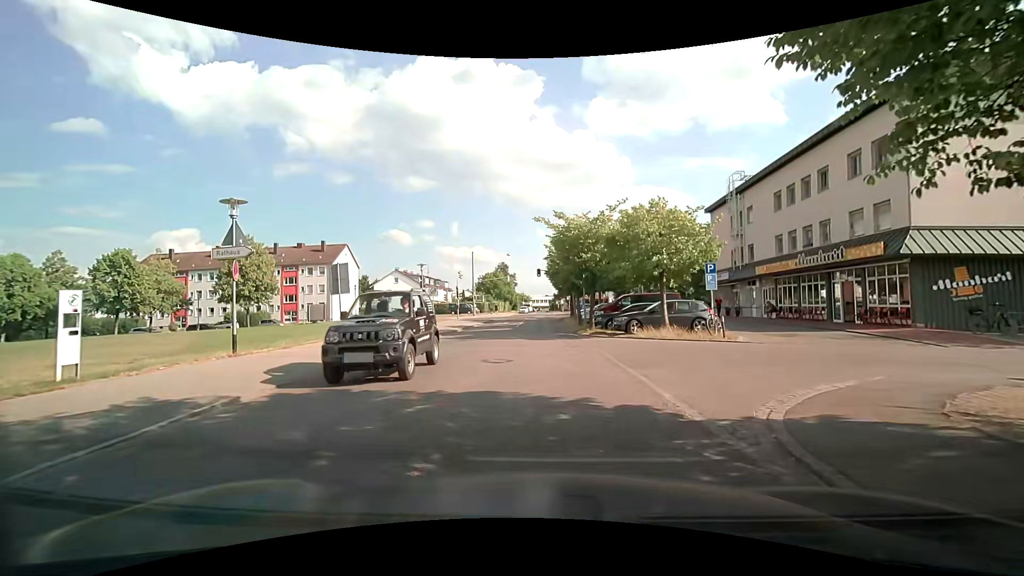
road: residential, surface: asphalt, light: Day
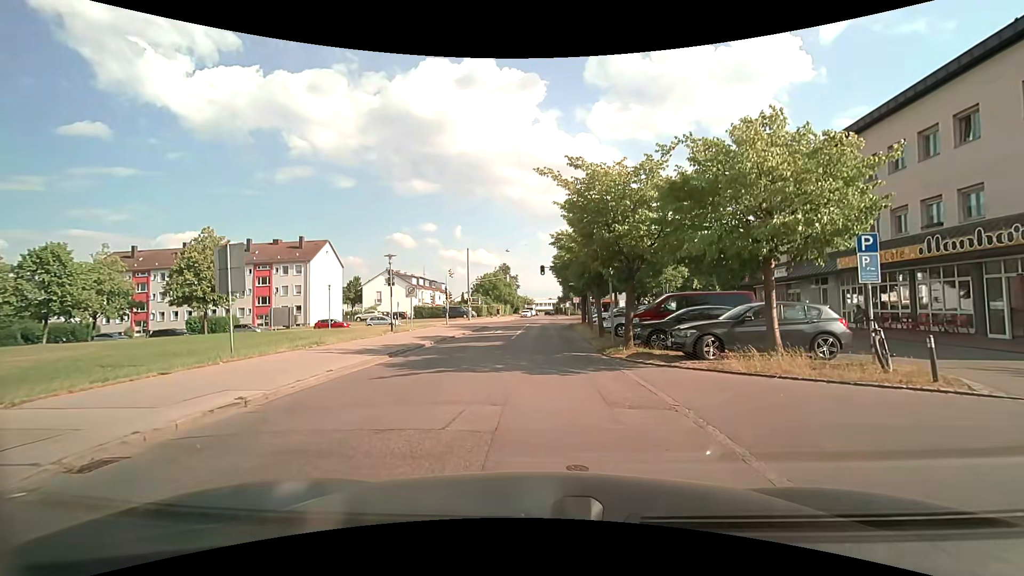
(0.0, +9.1) m; 0°
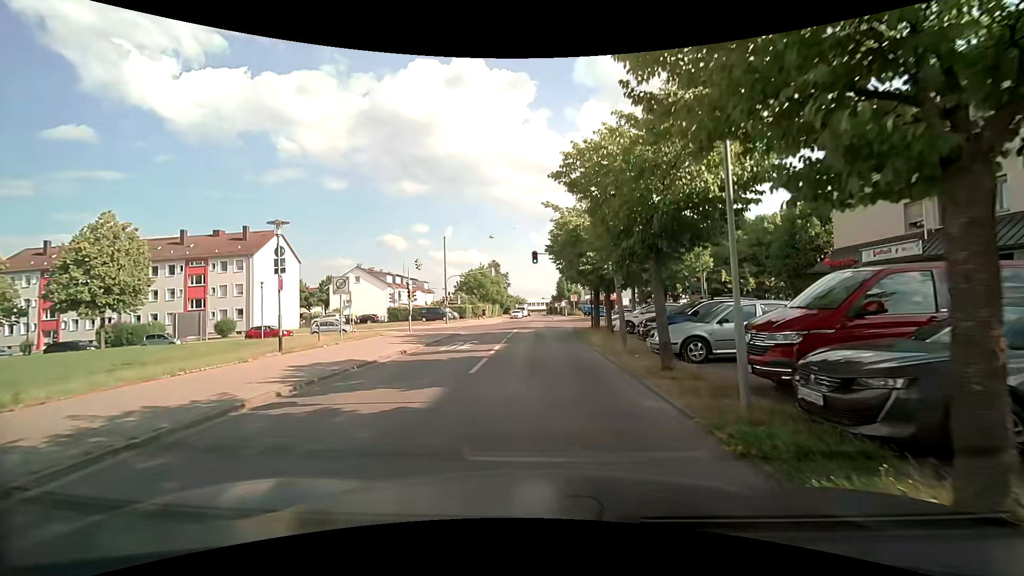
(0.0, +12.2) m; +1°
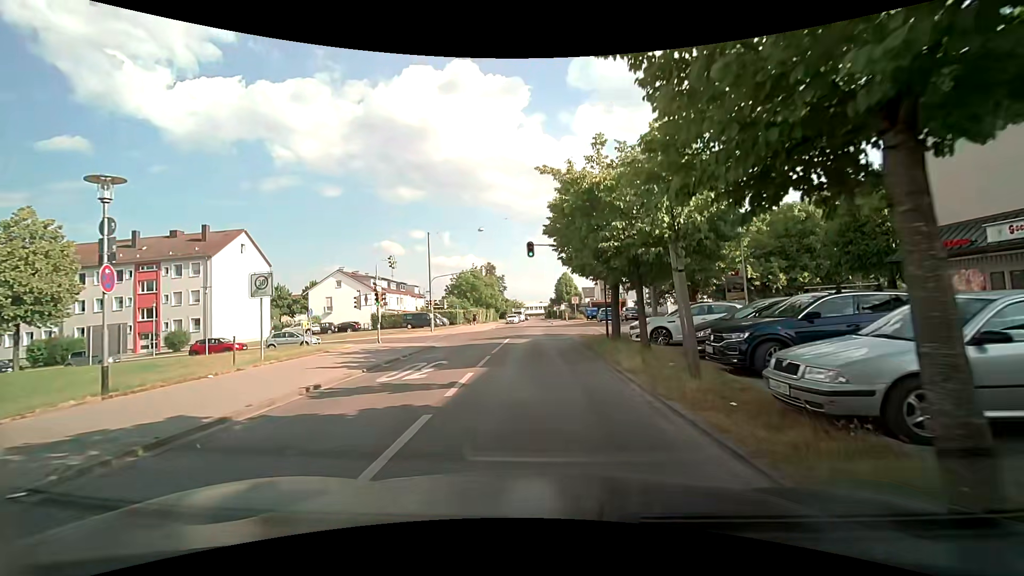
(-0.1, +7.0) m; -1°
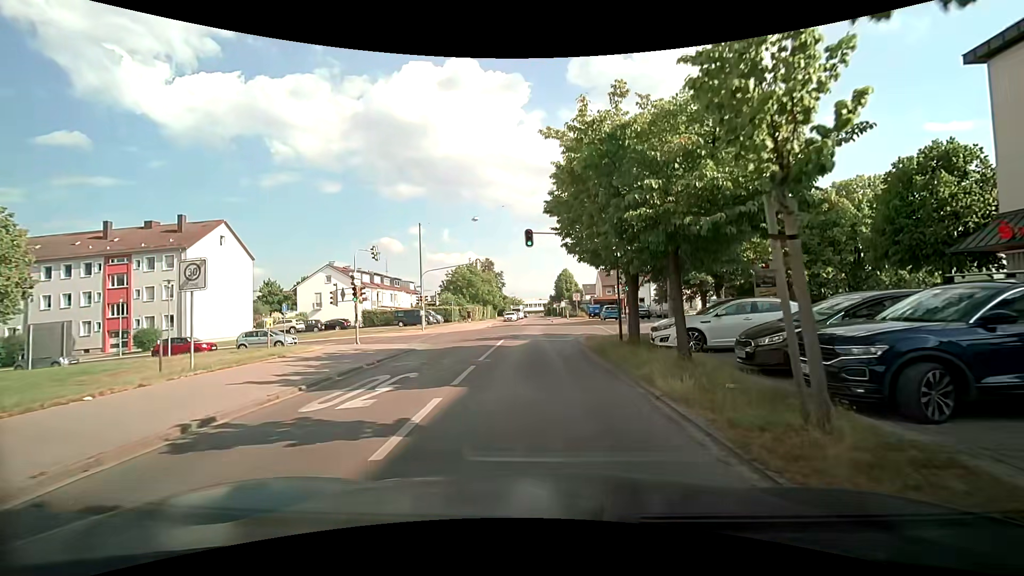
(0.0, +3.6) m; -1°
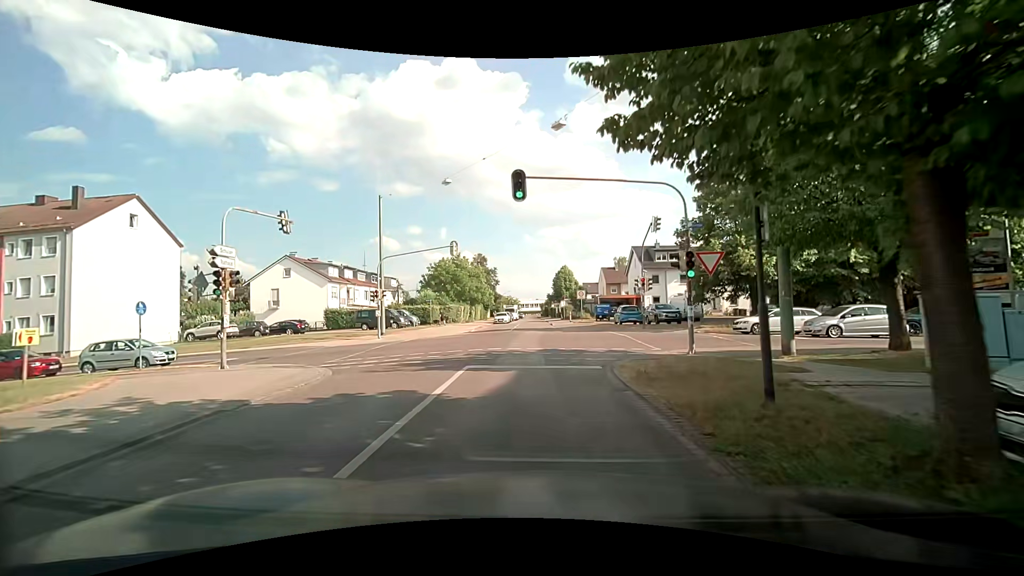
(+0.2, +11.5) m; +1°
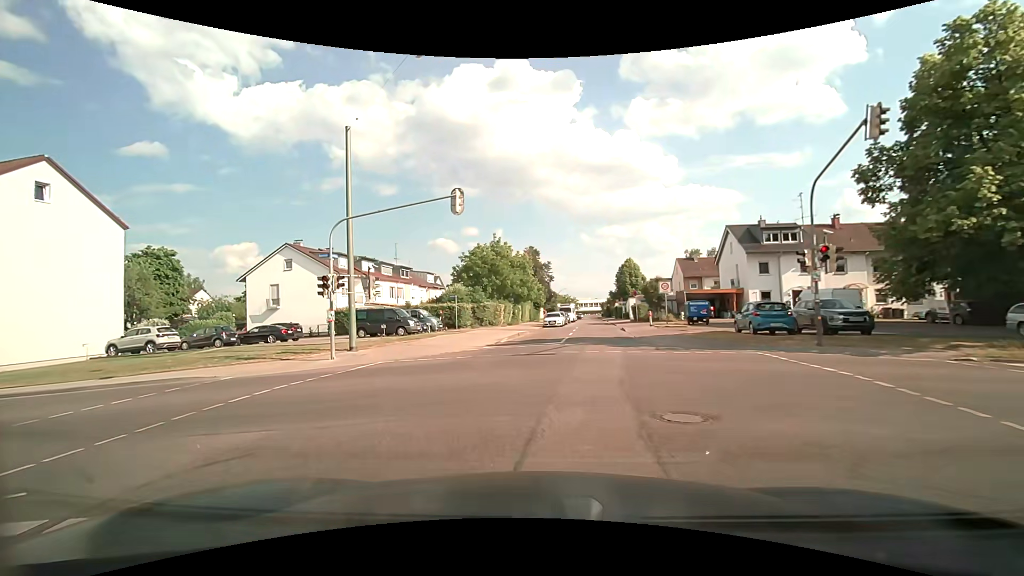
(0.0, +14.6) m; -5°
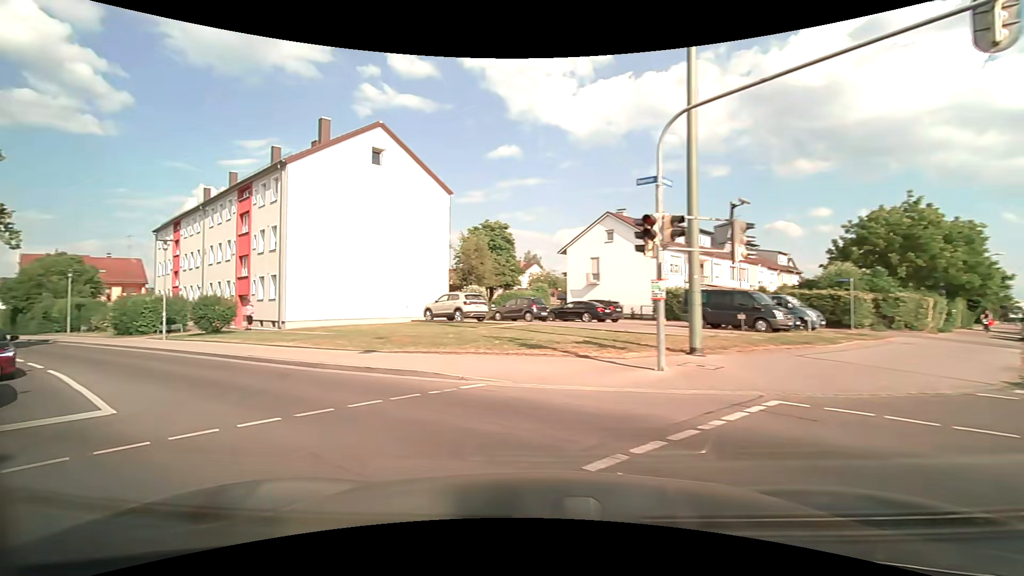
(-2.8, +9.3) m; -36°
